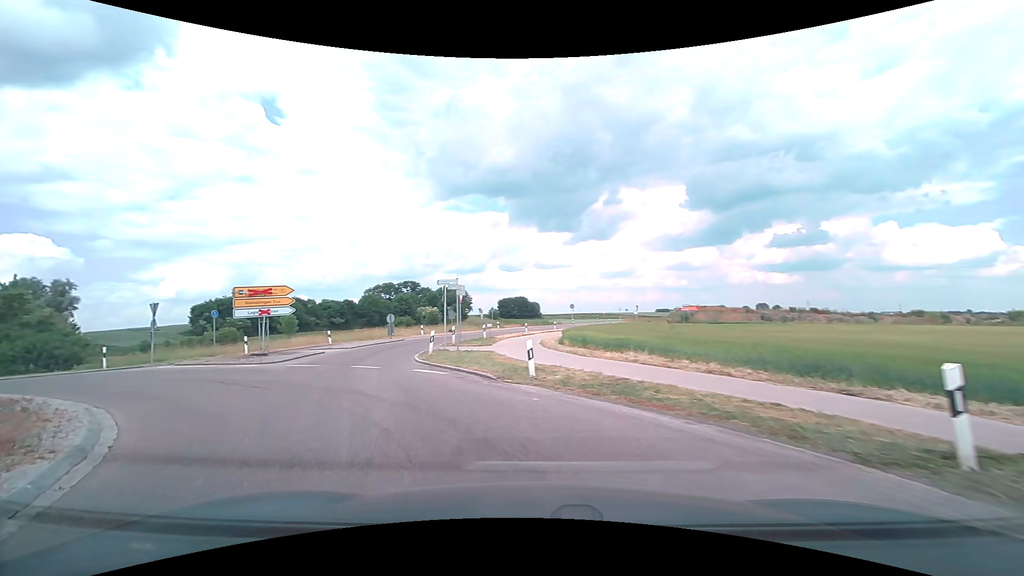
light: Day
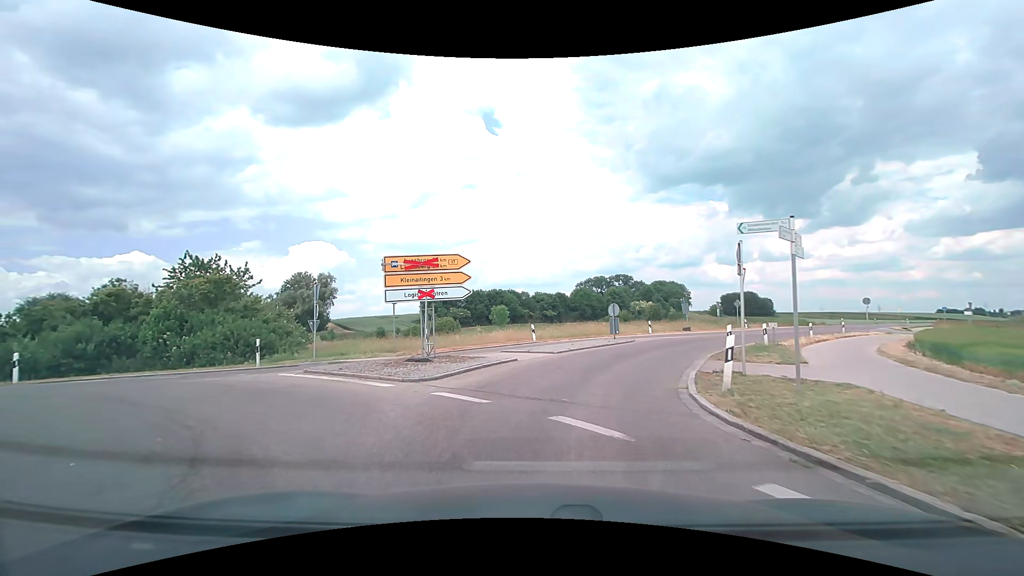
(-2.8, +10.0) m; -25°
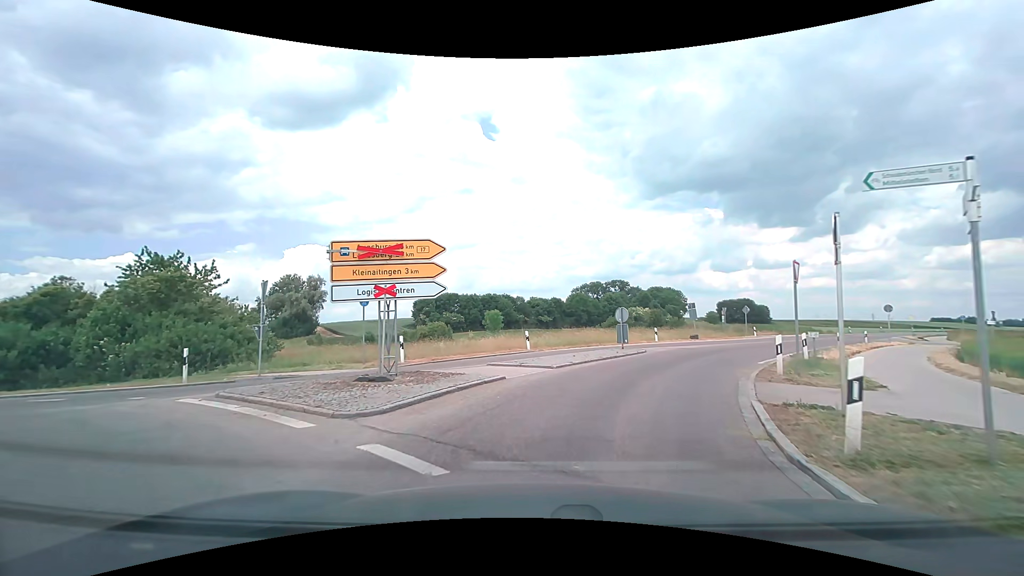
(0.0, +3.5) m; 0°
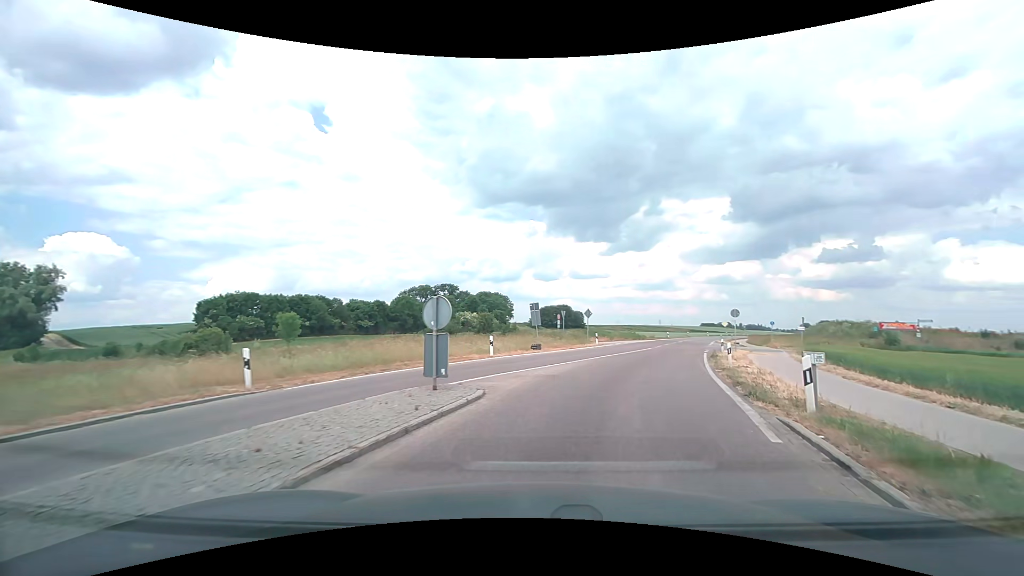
(+1.5, +11.3) m; +18°
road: secondary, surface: asphalt
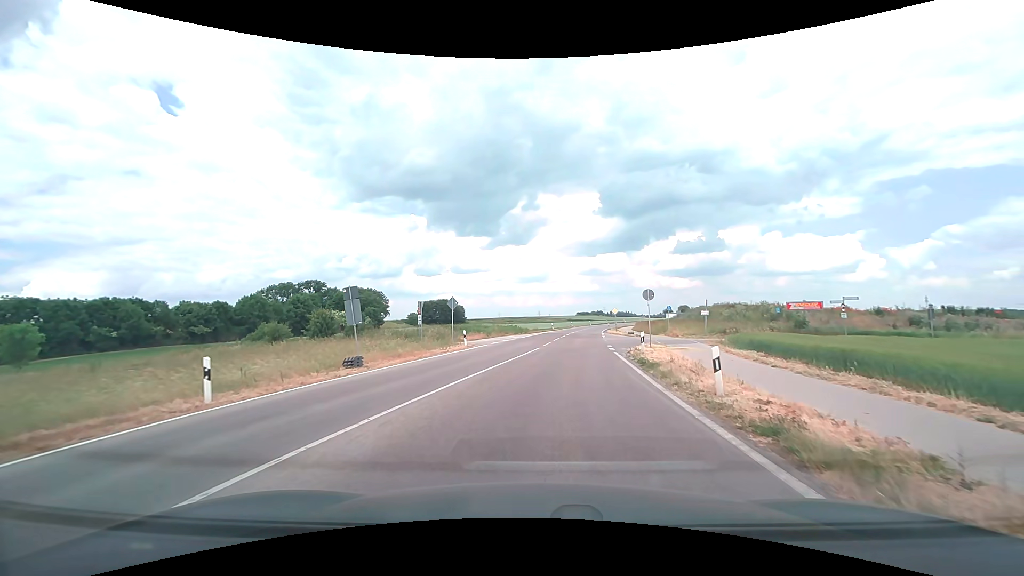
(+2.2, +12.2) m; +15°
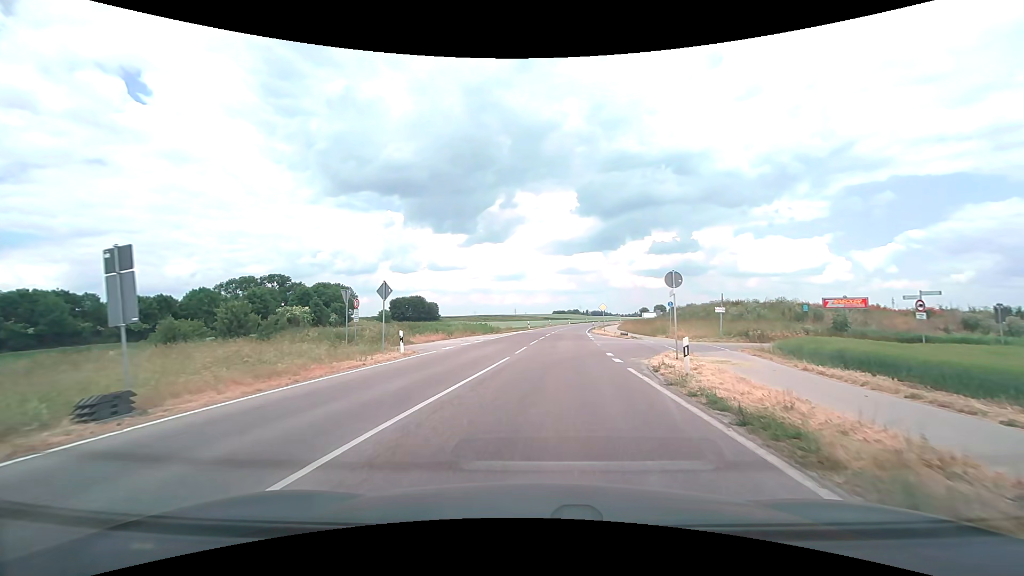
(+0.2, +9.2) m; +2°
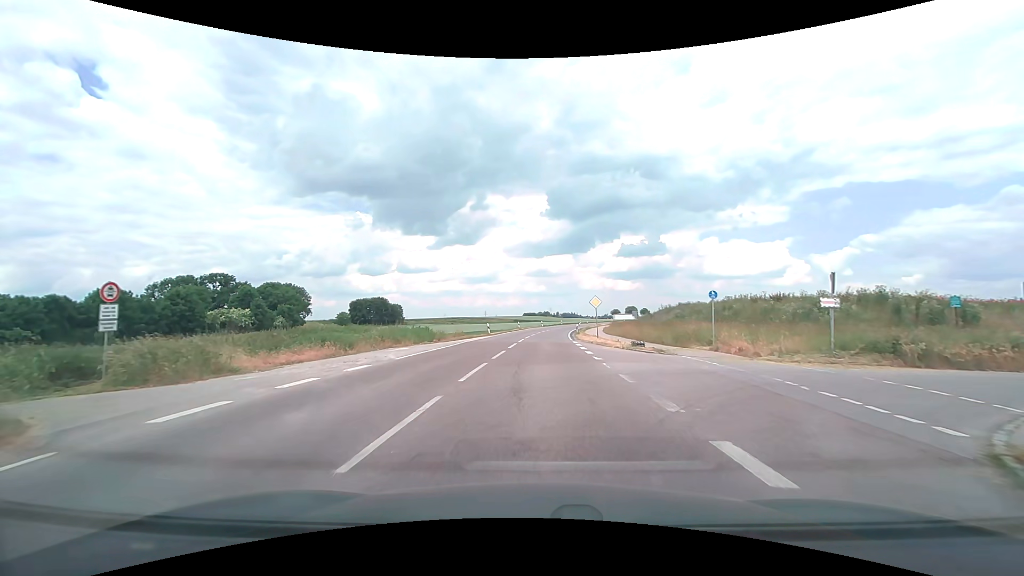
(+0.6, +16.1) m; +4°
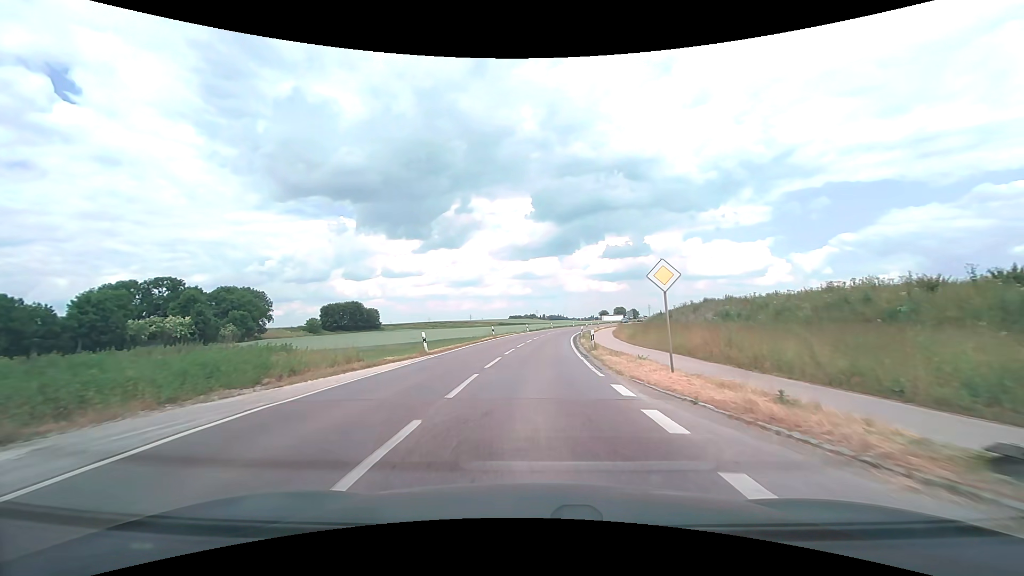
(+0.3, +19.9) m; +2°
(0, +10) (0, +20) (+1, +30) (+1, +40) (+2, +50) (+3, +60) (+5, +70) (+7, +80) (+9, +89) (+11, +99) m
